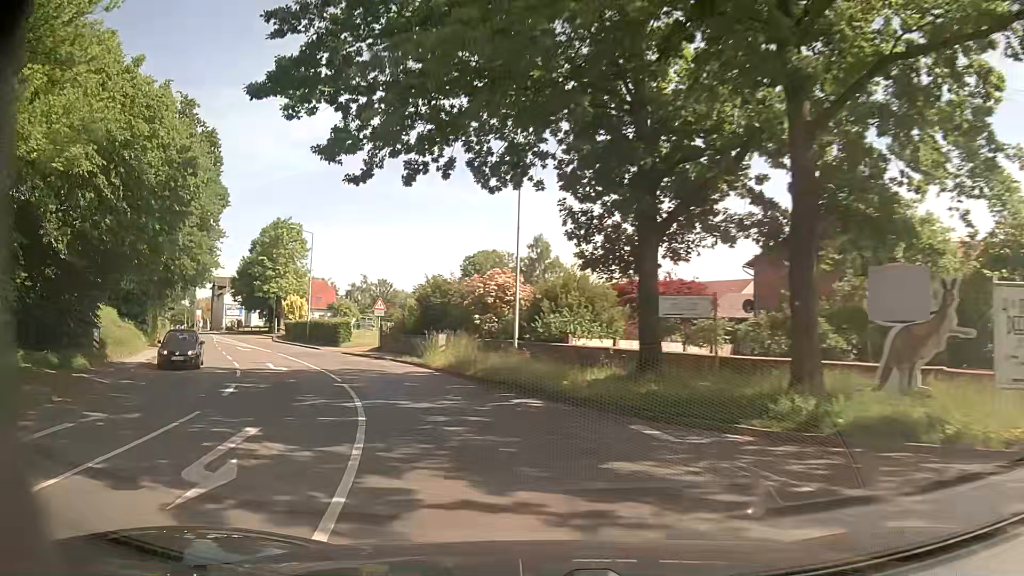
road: secondary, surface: asphalt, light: Day
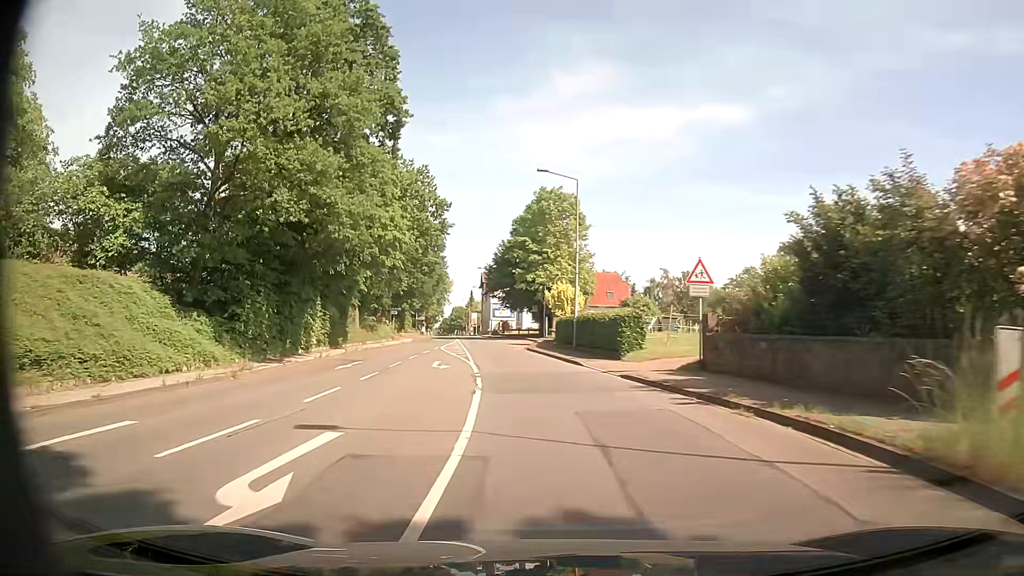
(-4.9, +21.2) m; -25°
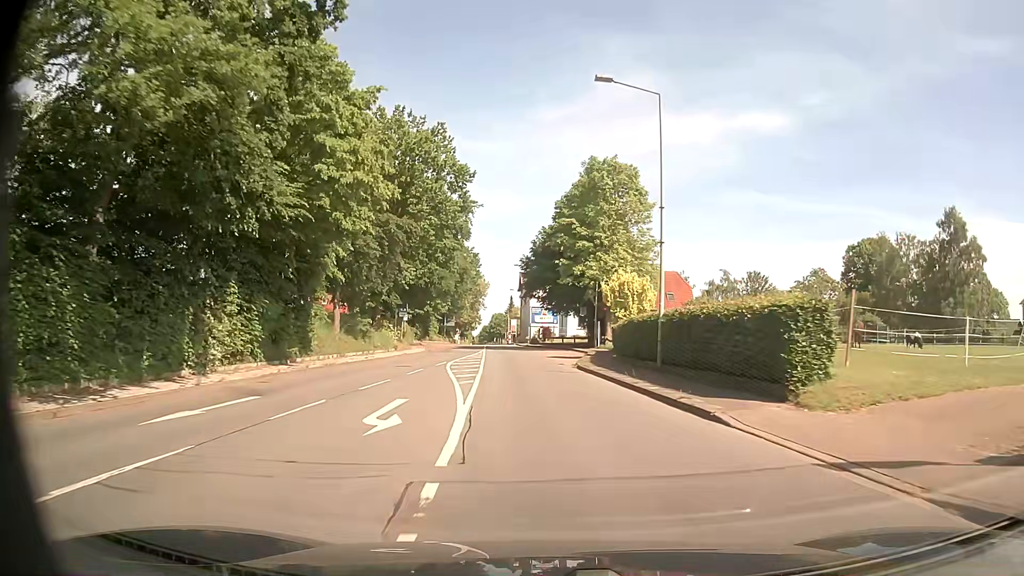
(-0.6, +14.6) m; -4°
(0, +10) (0, +20) (-1, +30) (-1, +40) (-2, +50) (-3, +60) (-4, +70) (-5, +80) (-6, +90) (-7, +100) m
